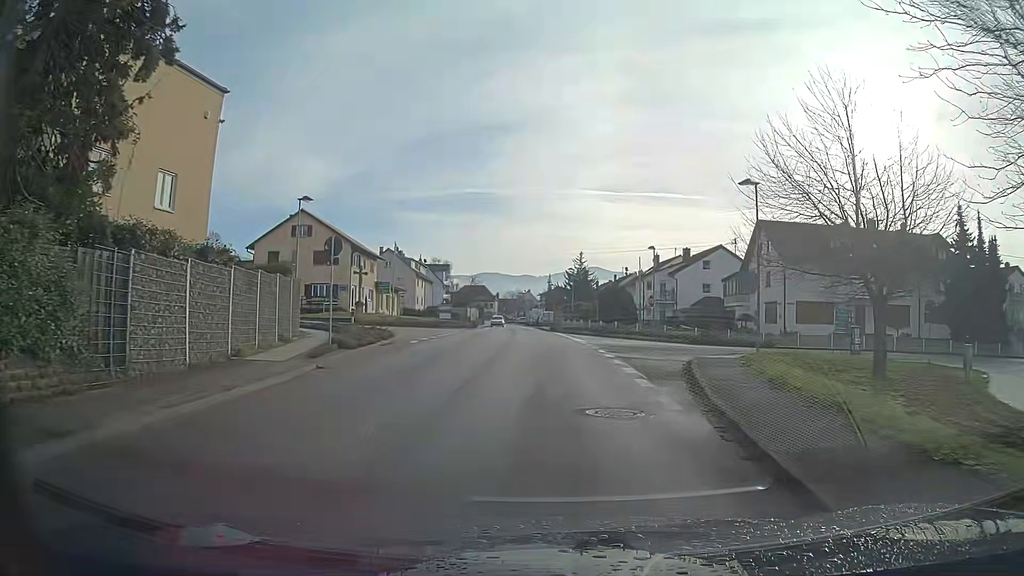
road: secondary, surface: asphalt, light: Day
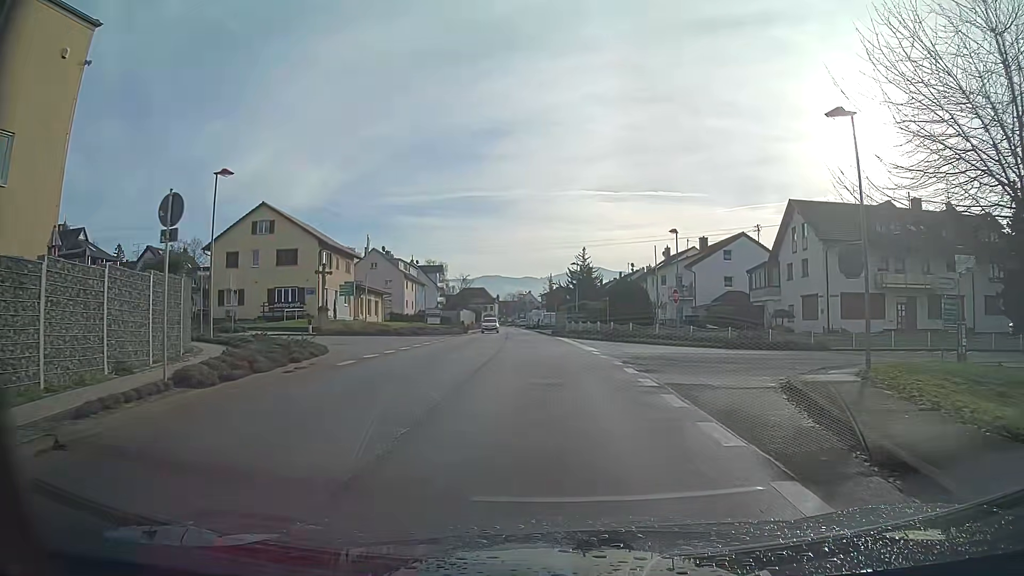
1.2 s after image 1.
(0.0, +9.0) m; 0°
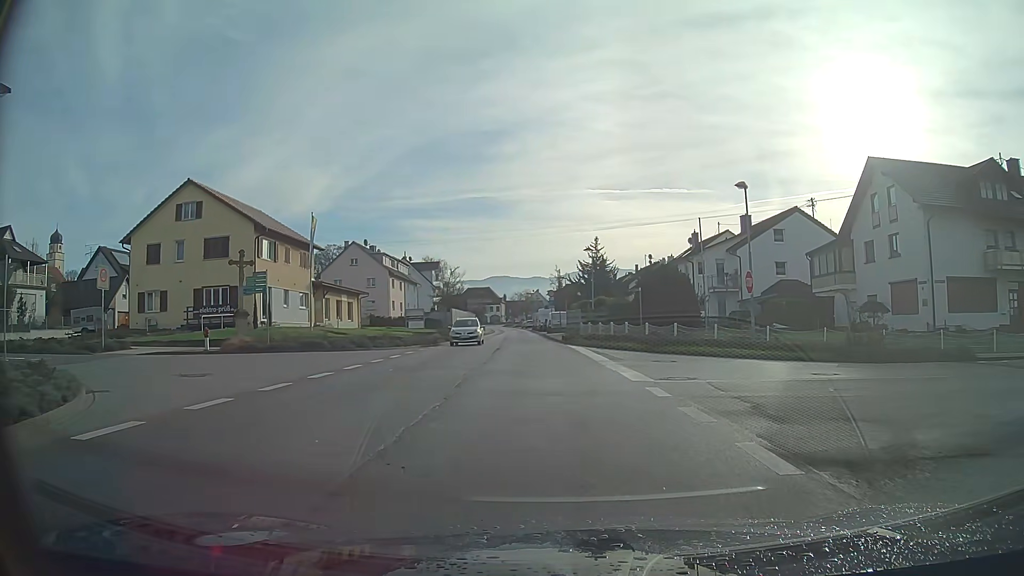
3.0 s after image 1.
(-0.1, +13.4) m; -1°
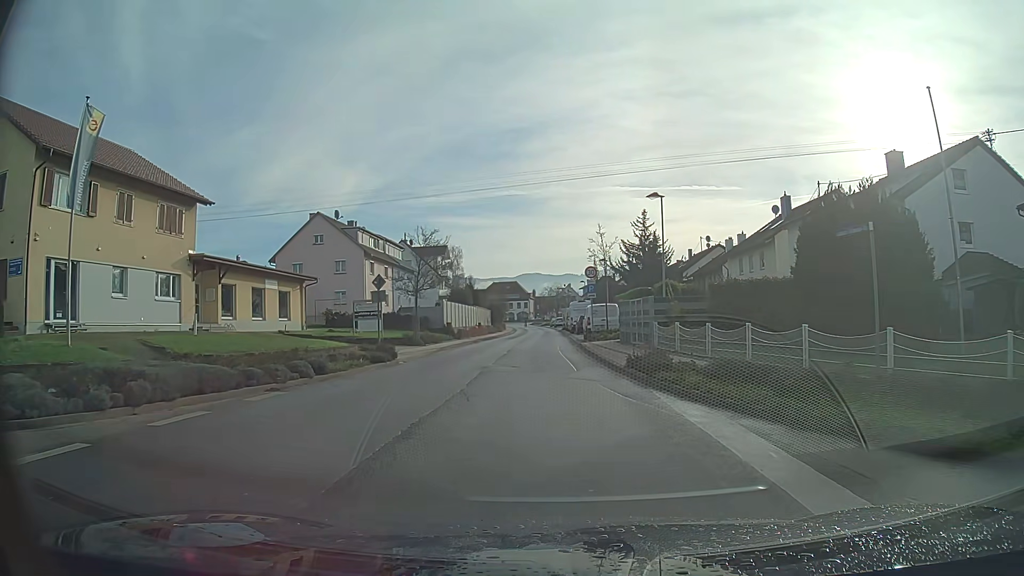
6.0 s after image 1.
(-0.4, +22.6) m; -3°
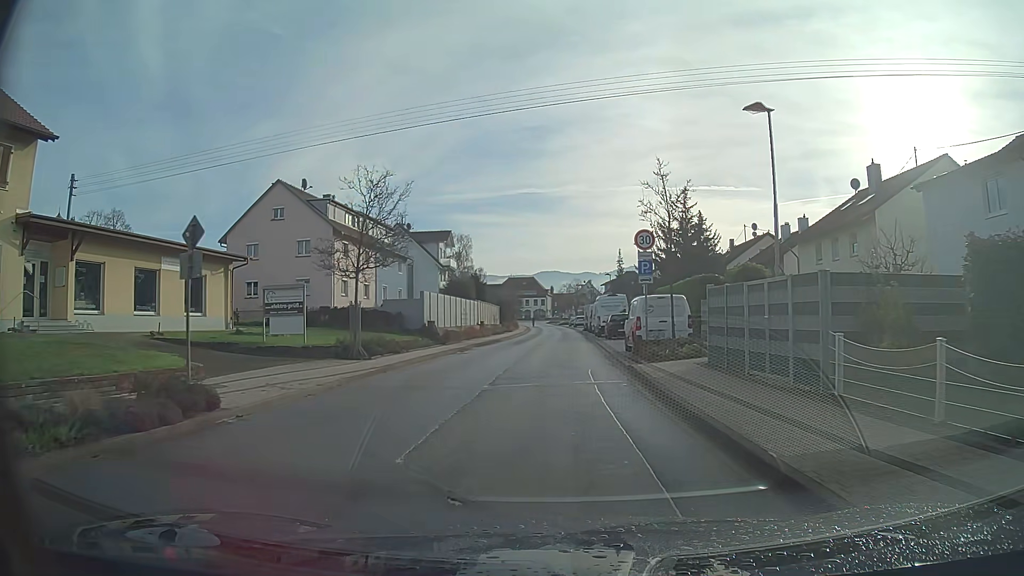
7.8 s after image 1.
(-0.2, +13.5) m; -1°
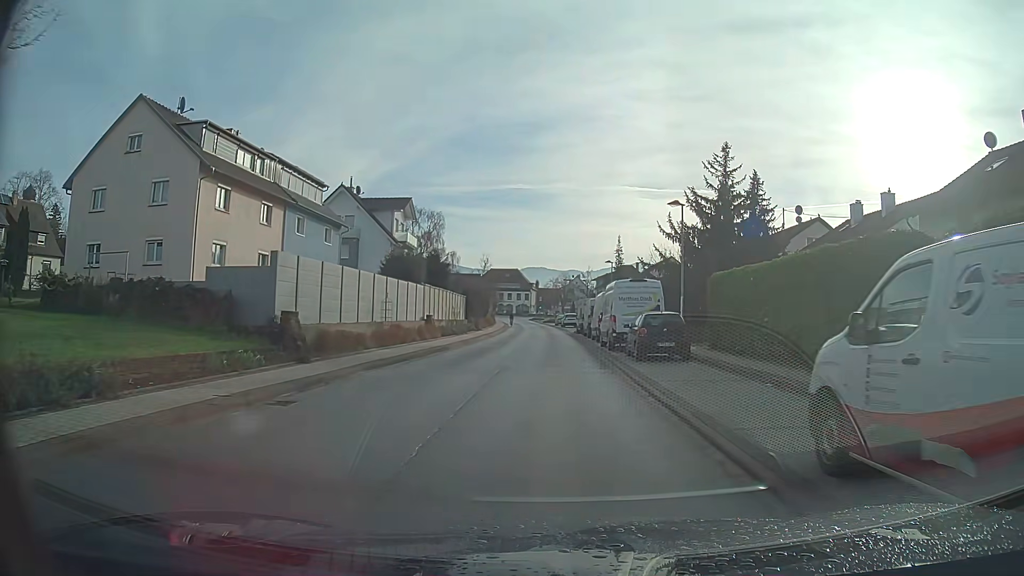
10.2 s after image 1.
(+0.1, +18.1) m; +2°
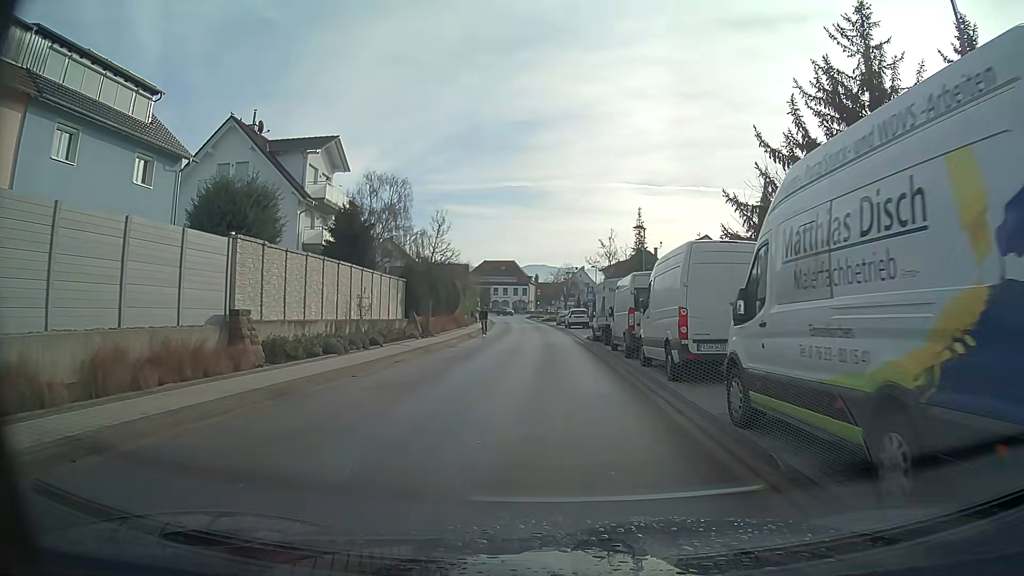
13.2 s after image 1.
(0.0, +22.8) m; 0°
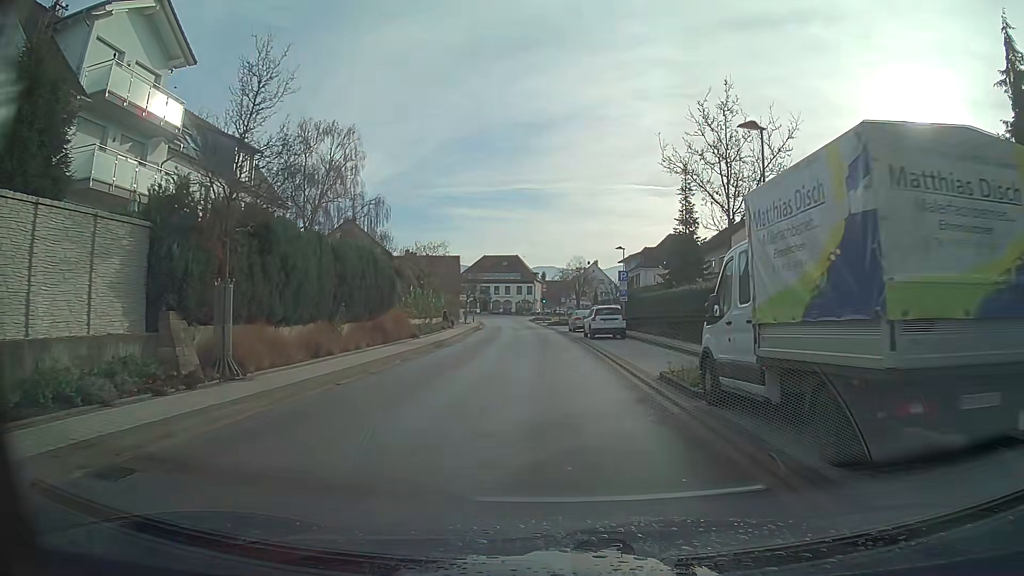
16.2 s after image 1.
(-0.1, +22.6) m; -1°
(0, +10) (0, +20) (0, +30) (-1, +40) (-1, +50) (-2, +60) (-3, +70) (-3, +80) (-4, +90) (-5, +100) m
